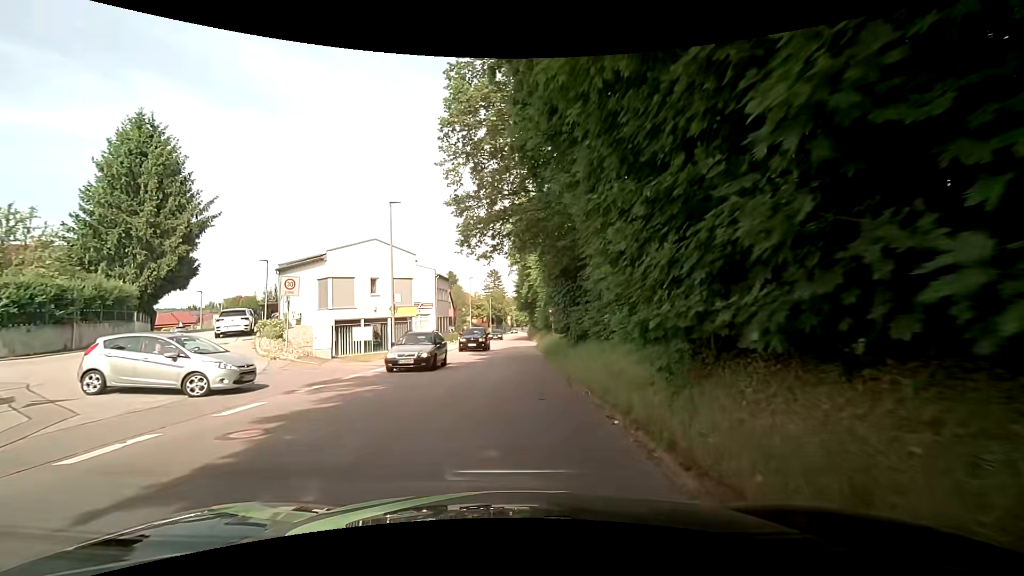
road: tertiary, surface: asphalt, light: Day
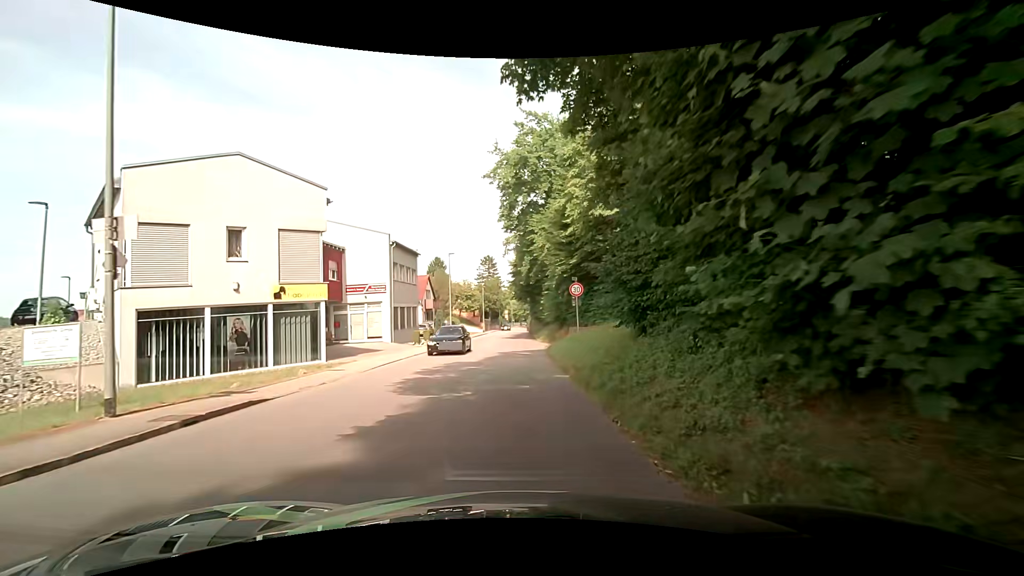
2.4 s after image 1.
(+0.1, +18.0) m; +1°
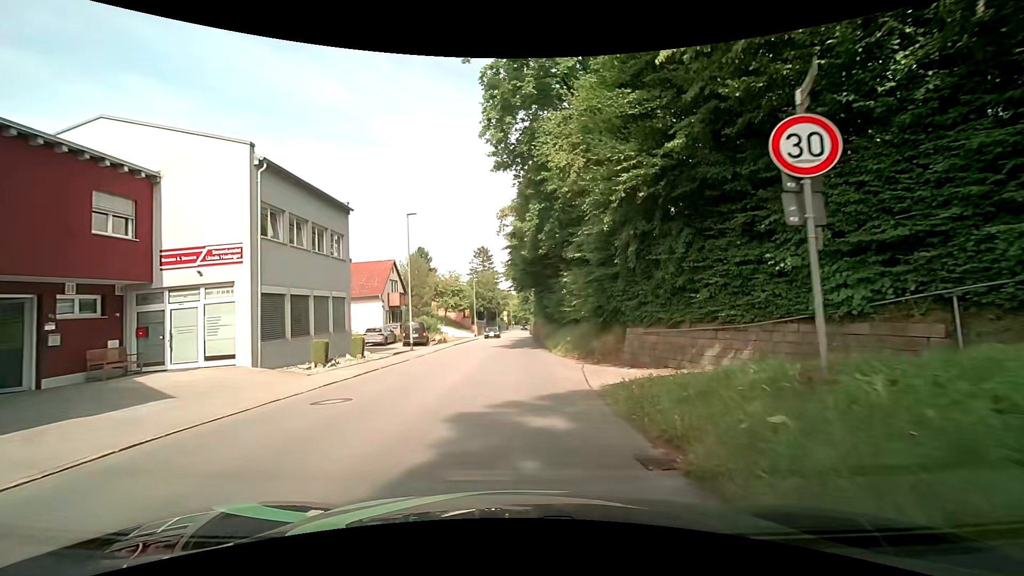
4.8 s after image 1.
(-0.3, +18.1) m; 0°
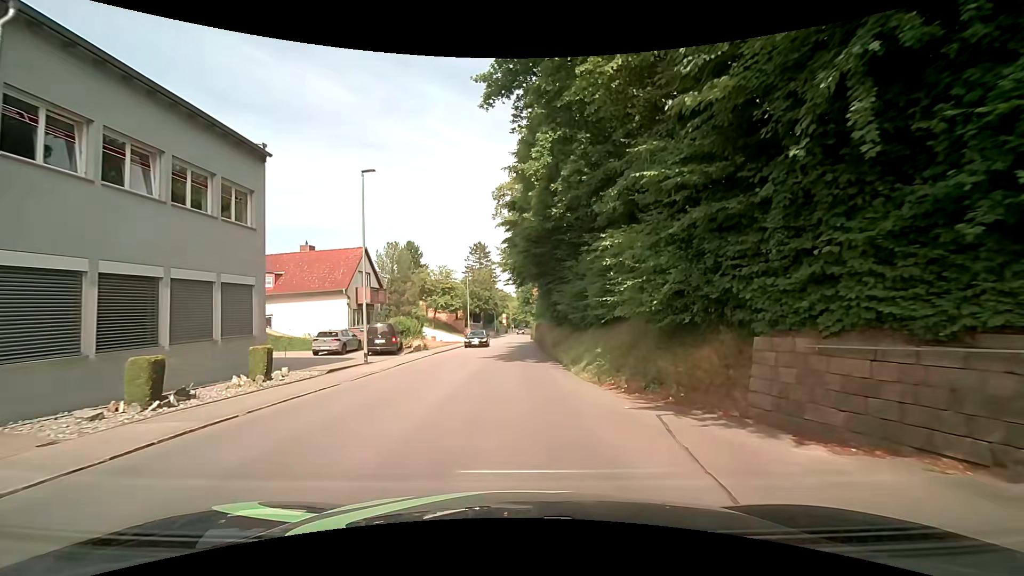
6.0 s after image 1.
(-0.1, +8.9) m; 0°
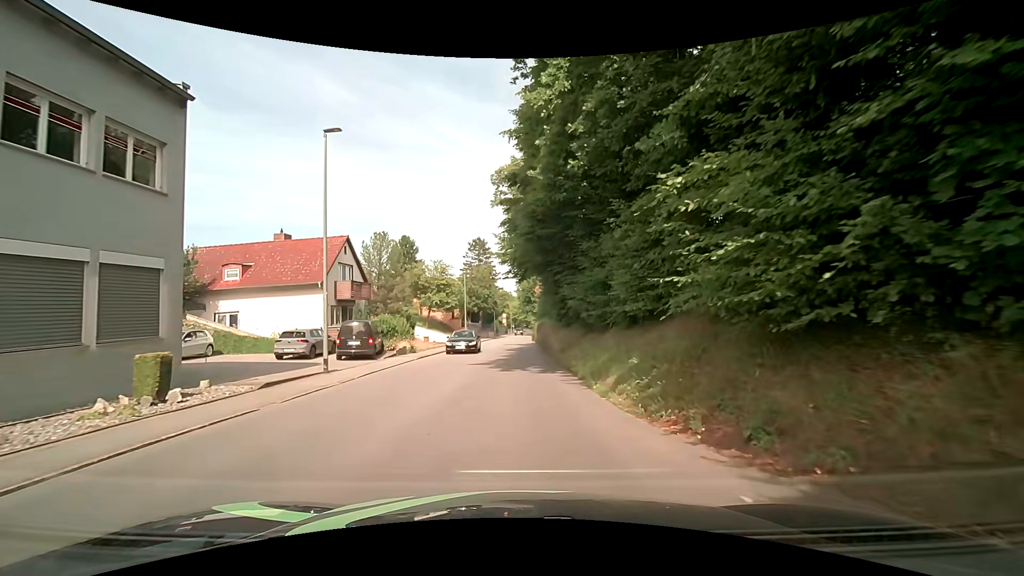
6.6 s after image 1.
(-0.1, +4.4) m; -2°
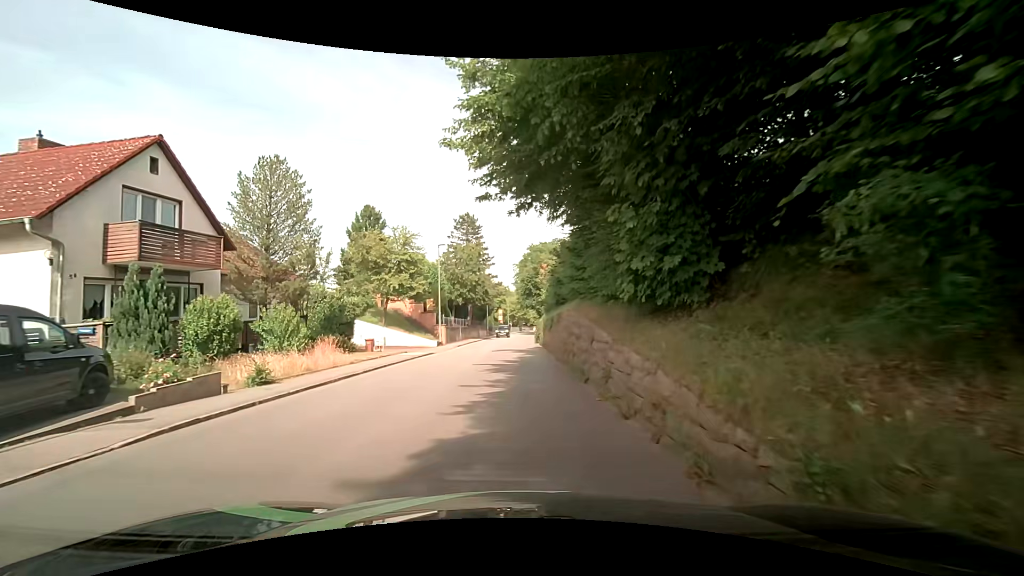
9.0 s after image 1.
(+0.3, +17.9) m; +1°
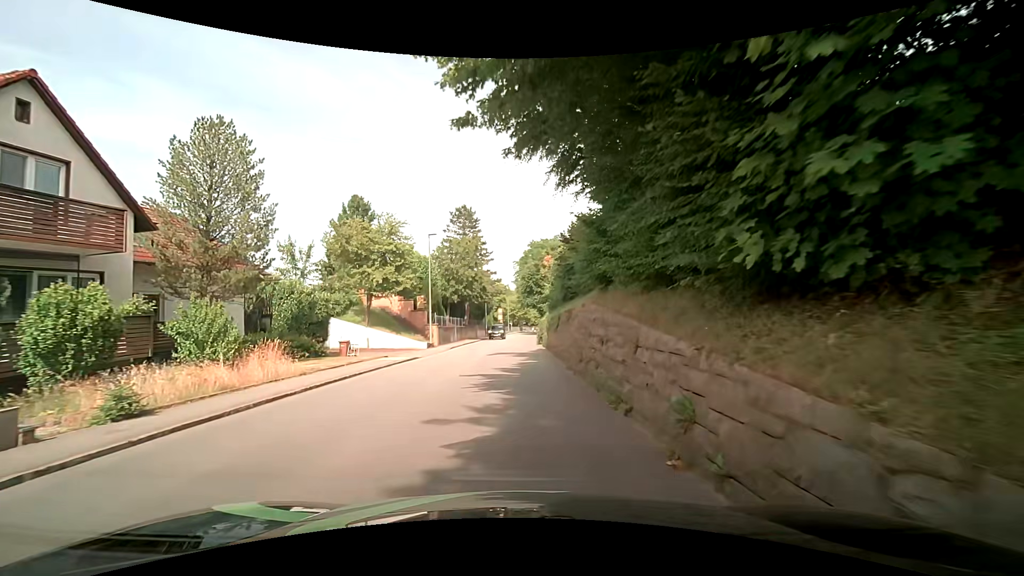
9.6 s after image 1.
(+0.1, +4.5) m; +1°
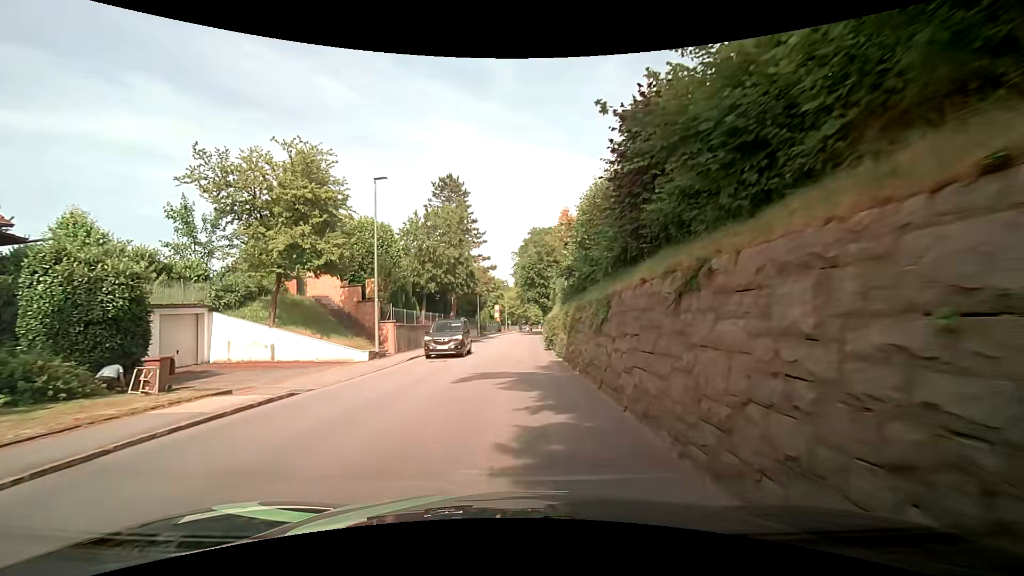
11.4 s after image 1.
(-0.3, +13.4) m; -2°
(0, +10) (+1, +20) (+1, +30) (+2, +40) (+2, +50) (+3, +60) (+4, +70) (+5, +80) (+6, +90) (+7, +100) m
